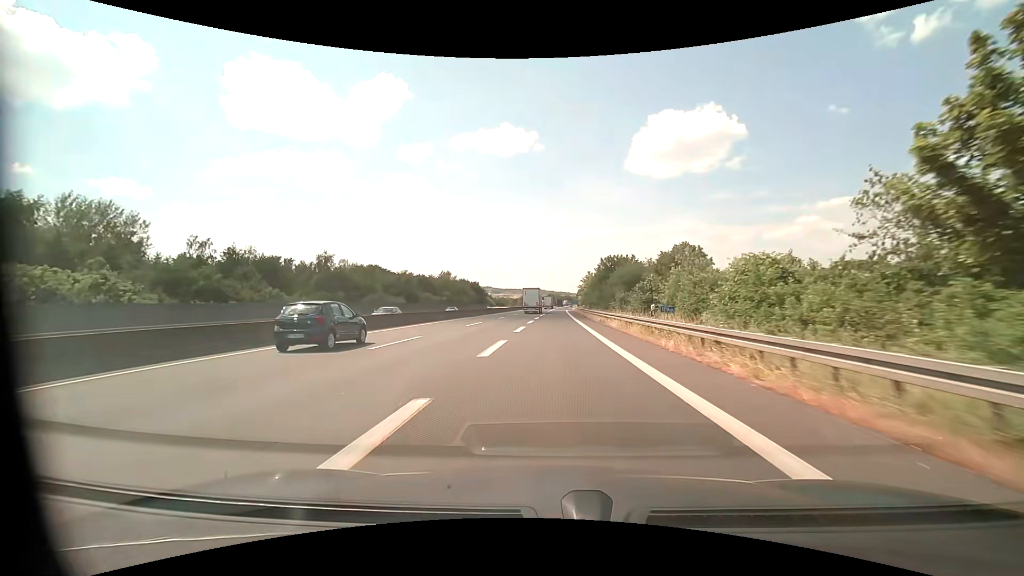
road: motorway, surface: asphalt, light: Day
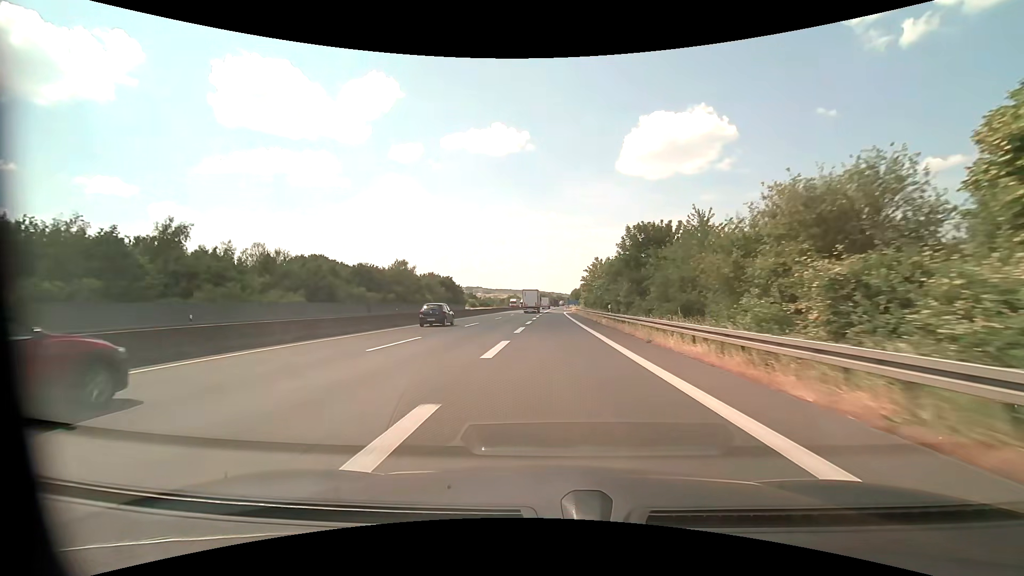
(+0.3, +36.1) m; +1°
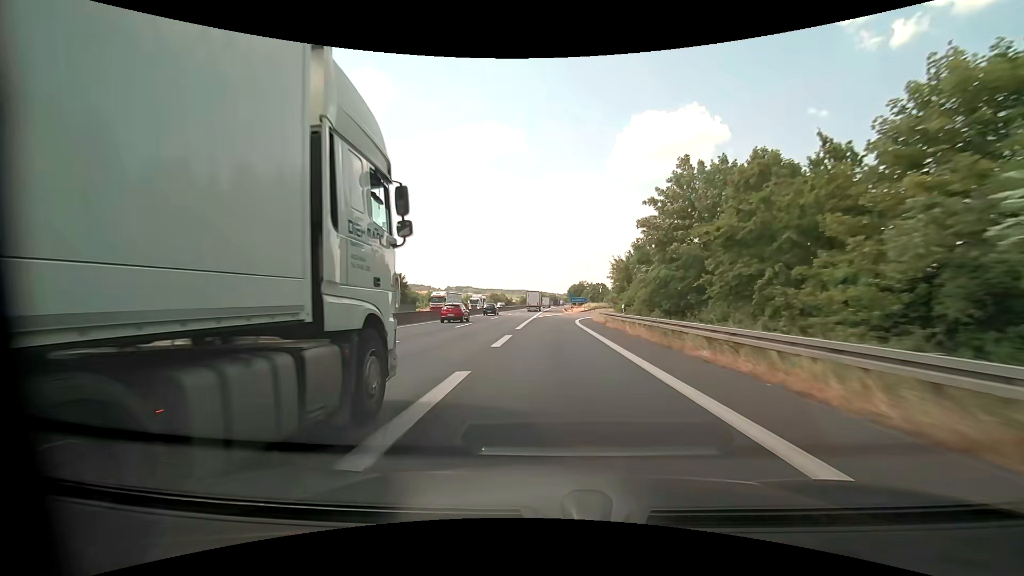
(+0.5, +56.2) m; +1°
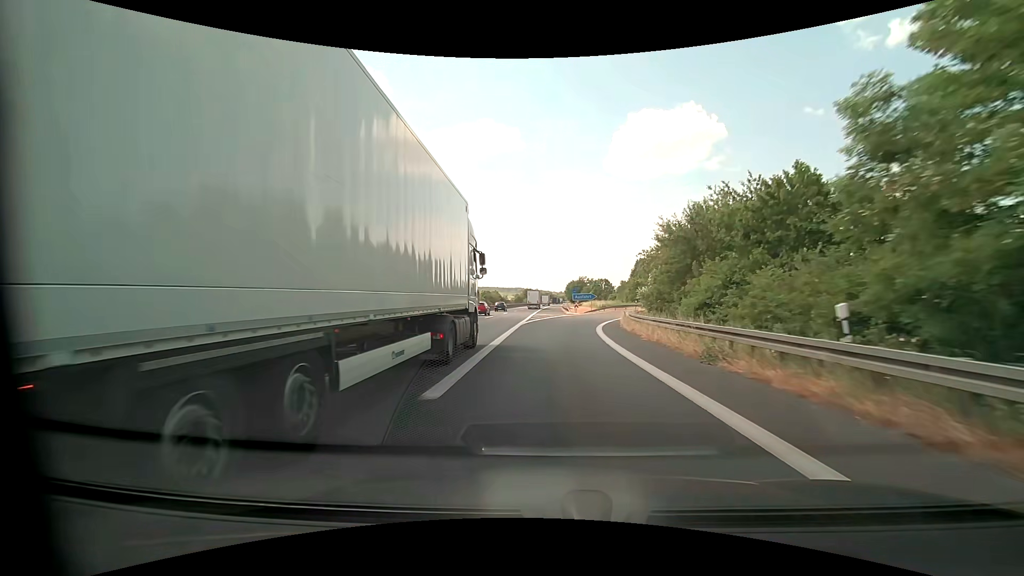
(+0.1, +20.5) m; +1°
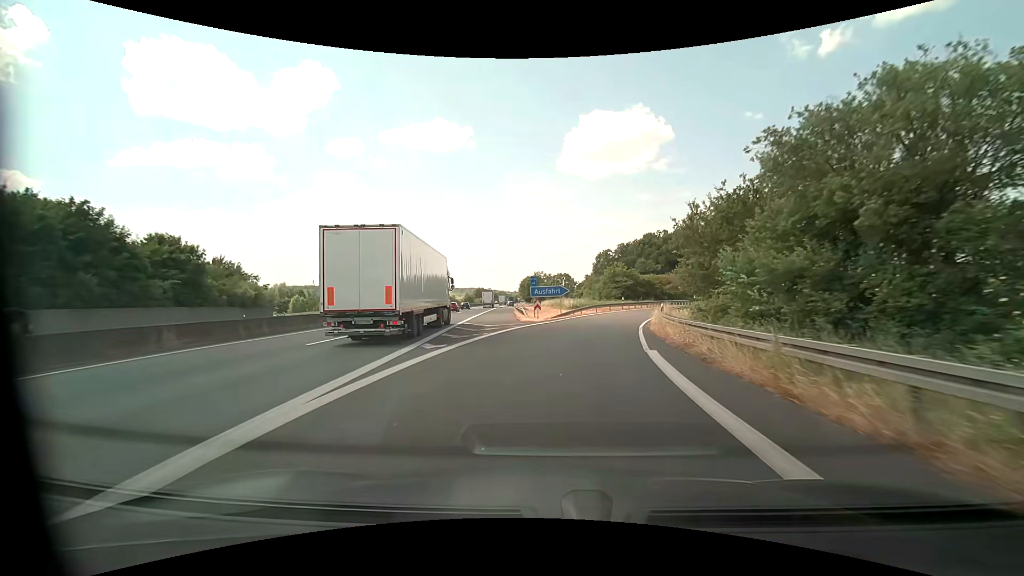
(+0.9, +27.8) m; +5°
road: motorway_link
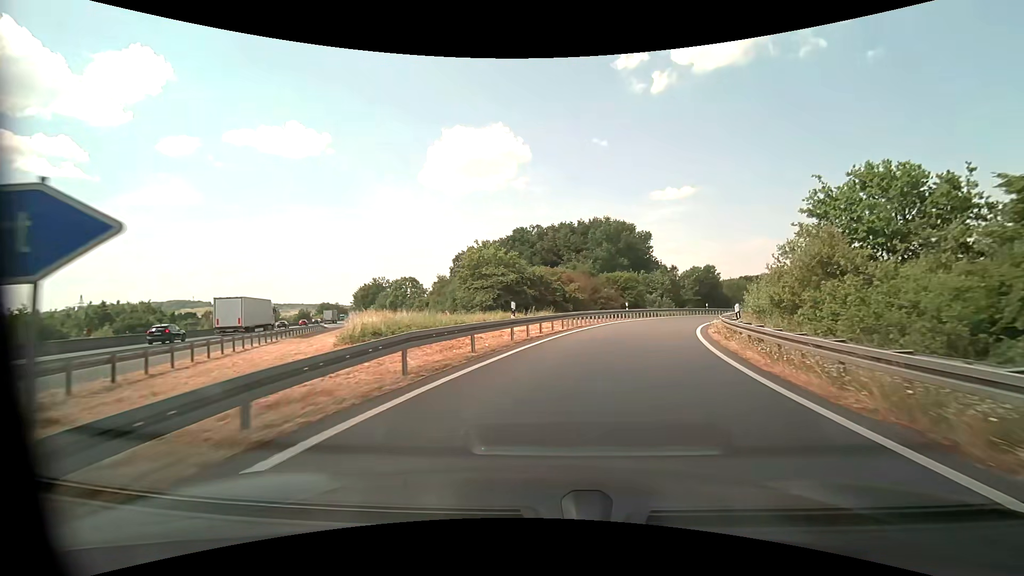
(+4.3, +38.7) m; +15°
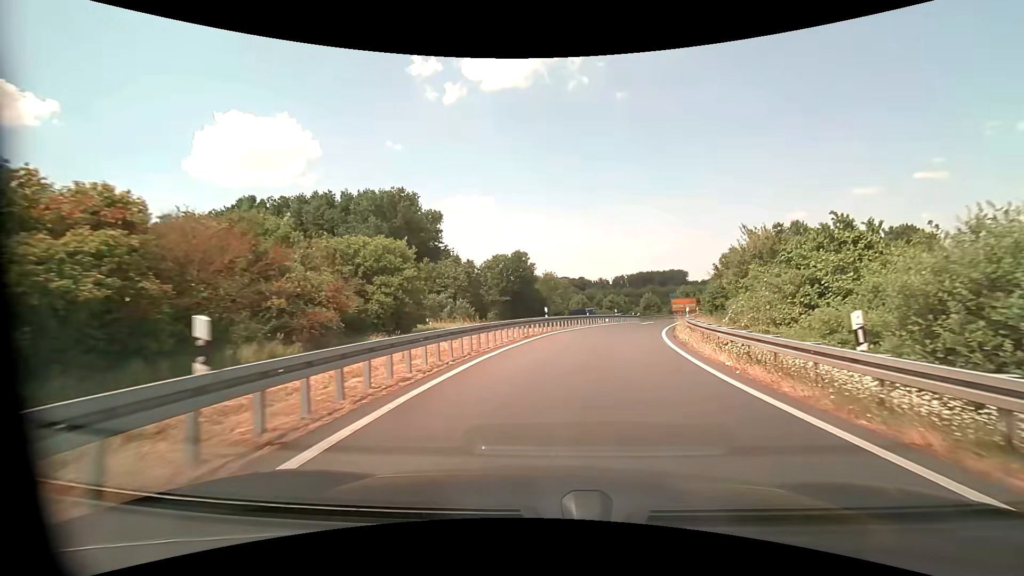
(+7.1, +34.8) m; +23°
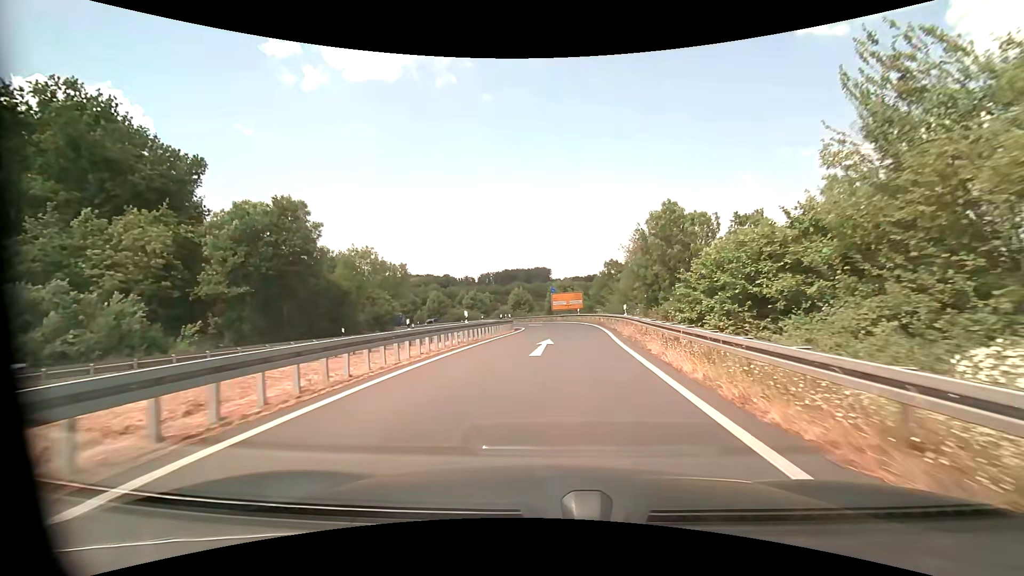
(+4.3, +29.0) m; +15°
(0, +10) (+1, +20) (+1, +30) (+1, +40) (+1, +50) (-1, +60) (-4, +69) (-8, +78) (-14, +87) (-20, +94) m
